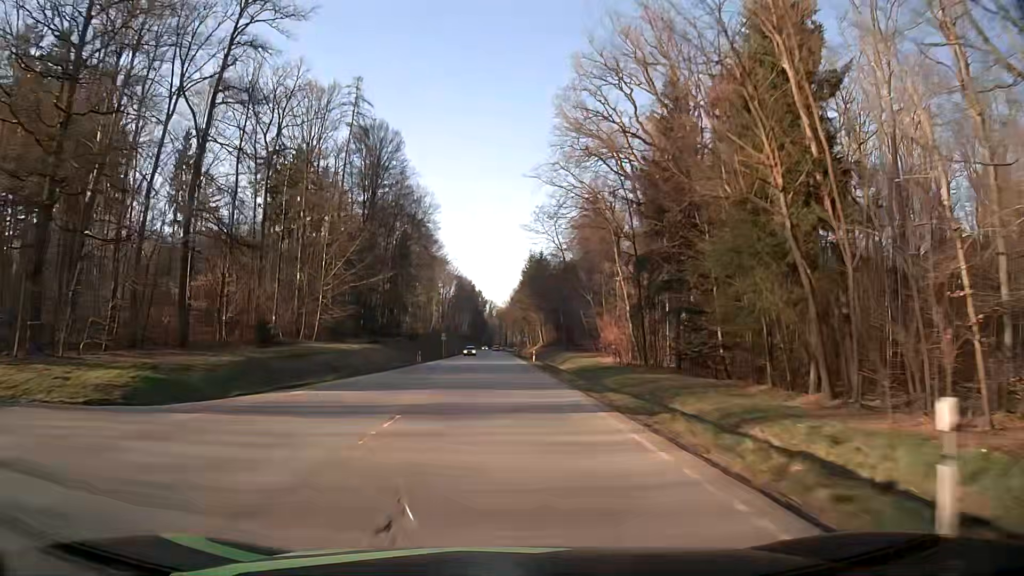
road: secondary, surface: asphalt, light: Day
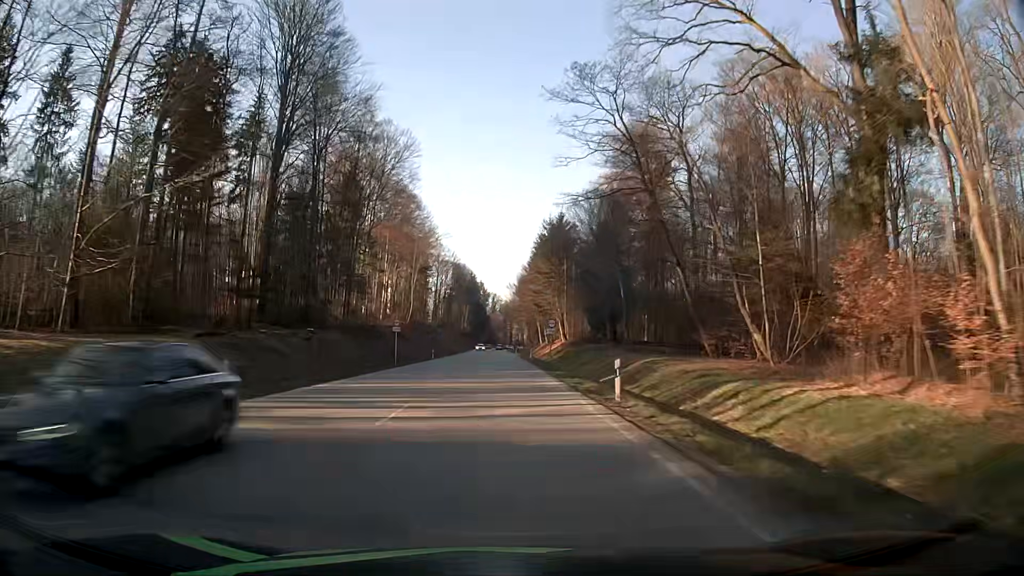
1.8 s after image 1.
(-0.2, +43.7) m; -1°
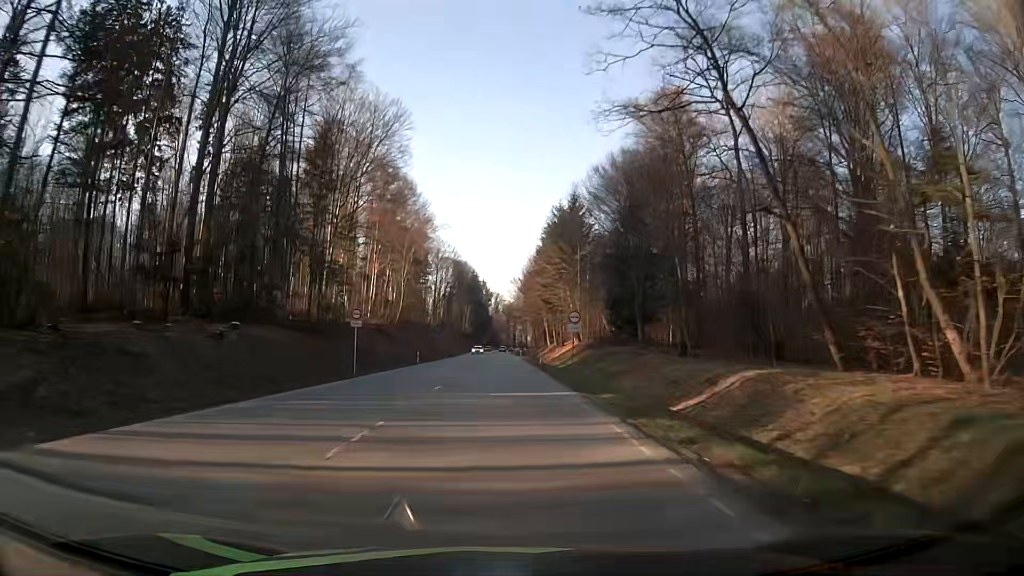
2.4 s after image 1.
(0.0, +14.6) m; 0°
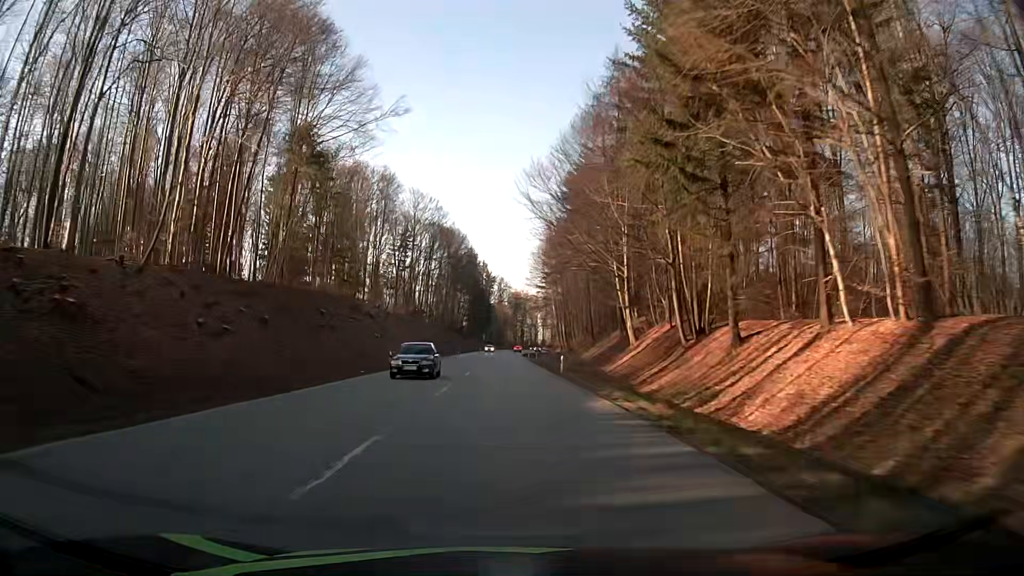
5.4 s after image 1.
(-0.2, +72.8) m; -1°
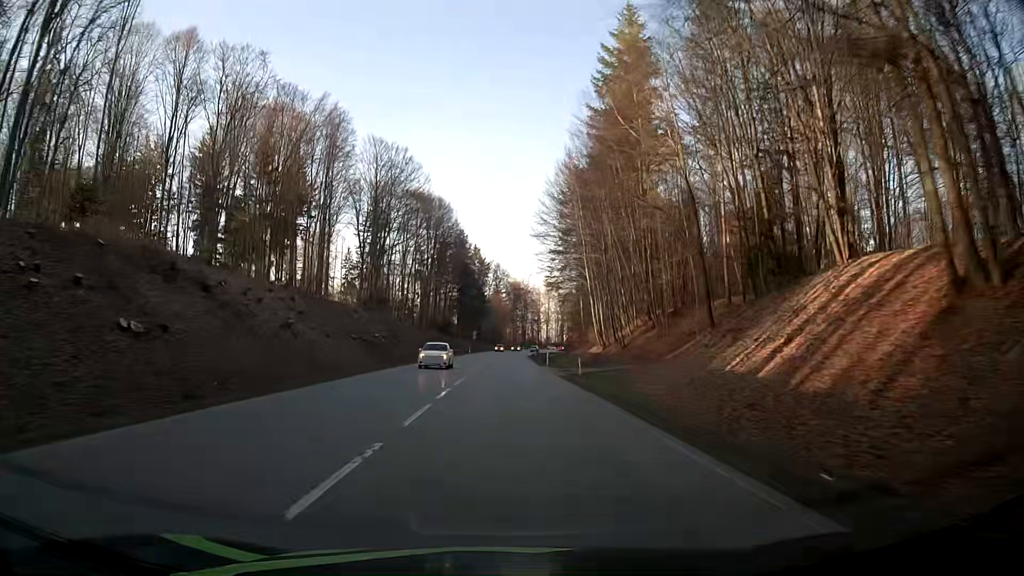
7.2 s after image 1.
(+0.6, +43.8) m; +1°
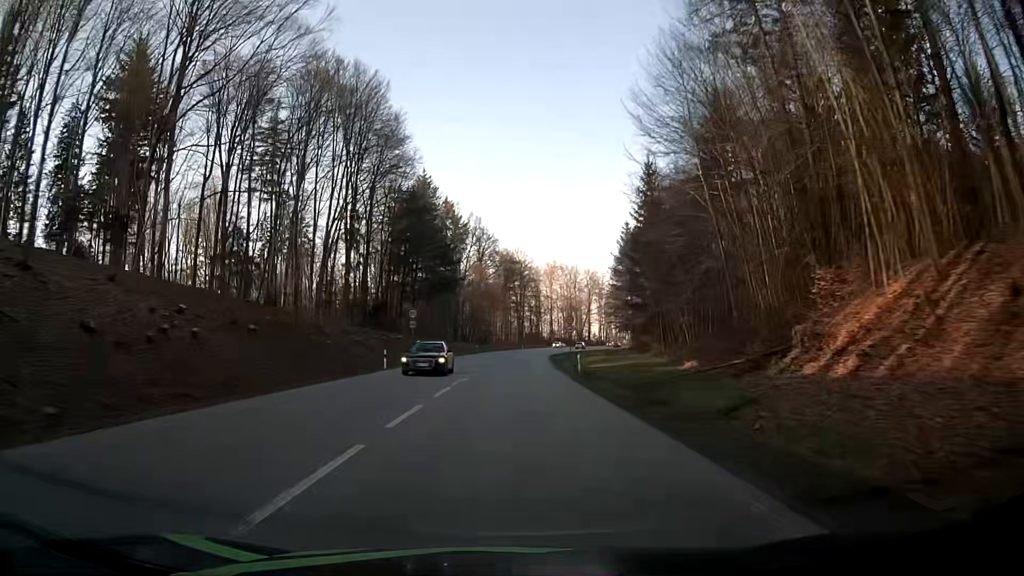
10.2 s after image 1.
(+0.5, +72.4) m; +1°
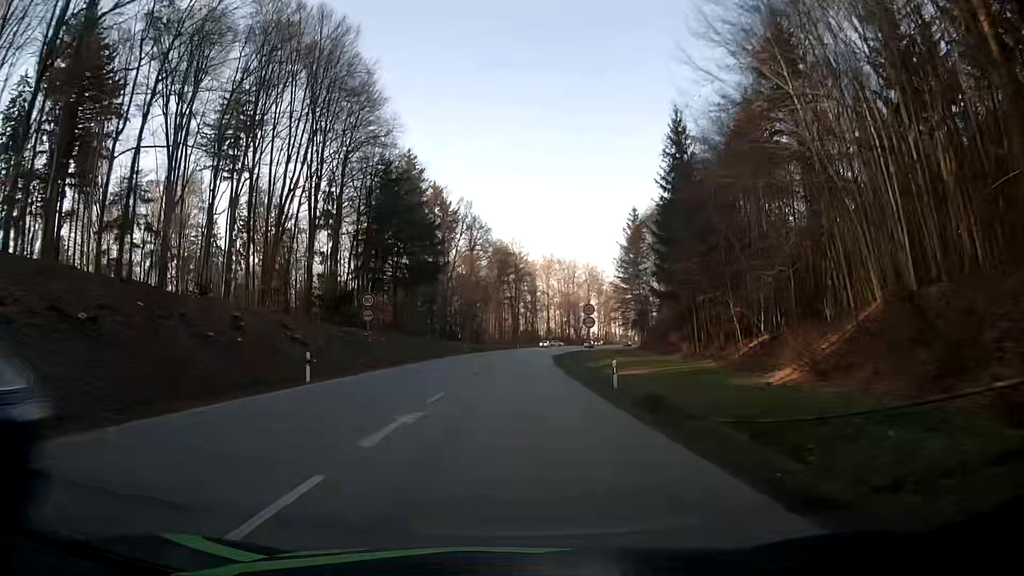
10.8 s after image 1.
(0.0, +13.9) m; 0°
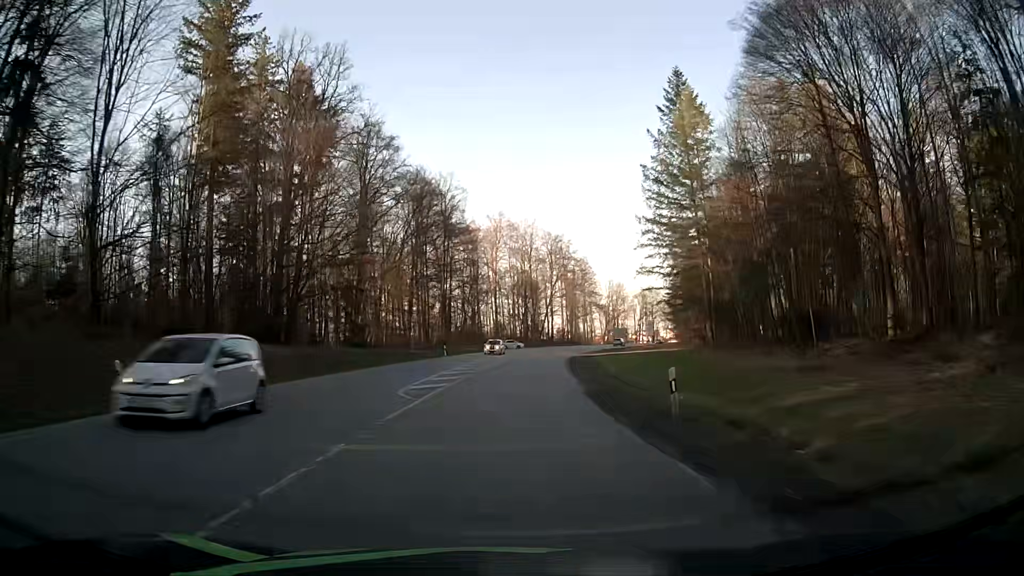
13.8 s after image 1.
(+2.4, +64.7) m; +5°
(0, +10) (0, +20) (+1, +30) (+2, +40) (+3, +50) (+4, +60) (+5, +70) (+7, +80) (+9, +89) (+11, +99) m
